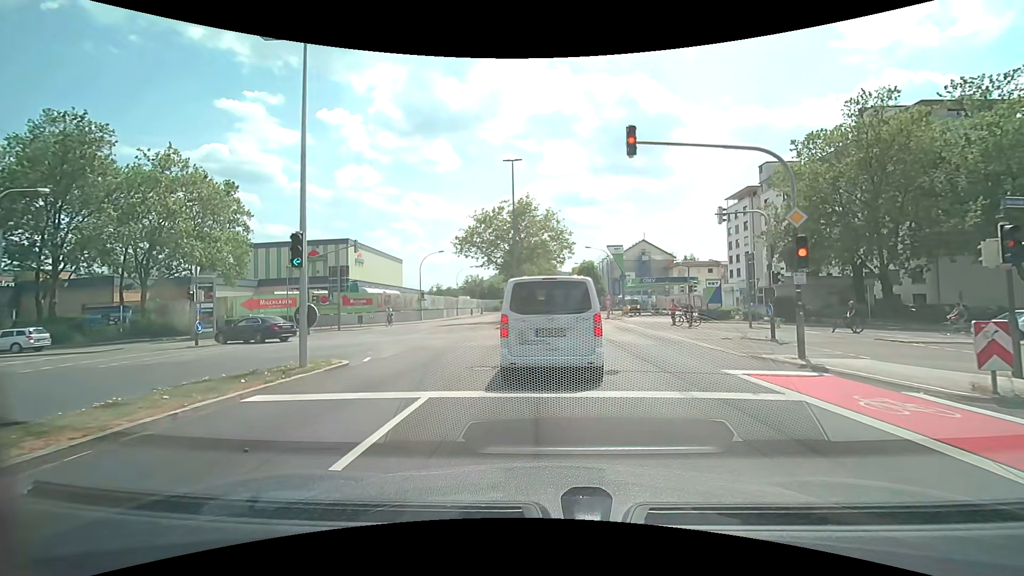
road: secondary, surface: asphalt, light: Day
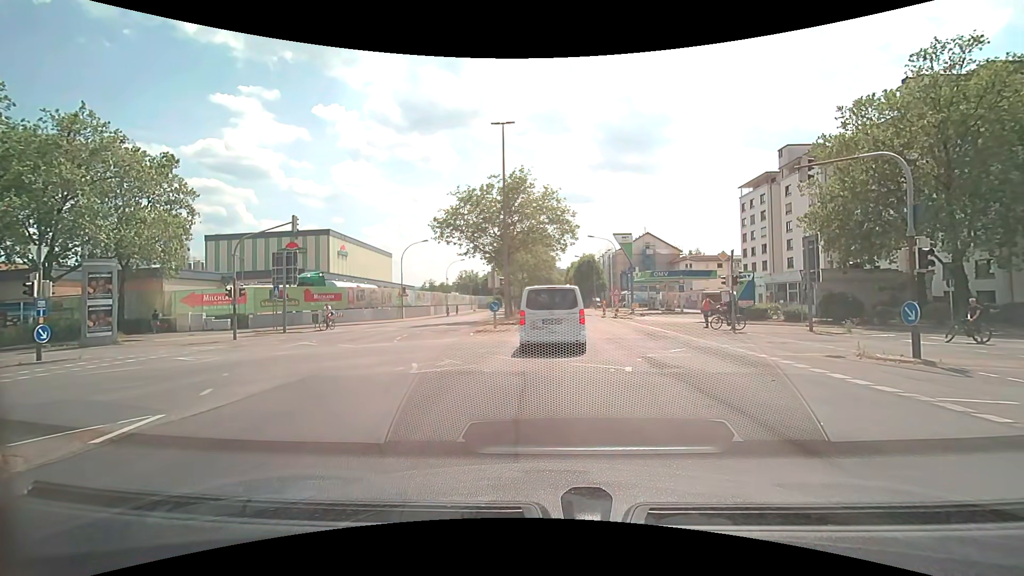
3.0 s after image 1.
(0.0, +7.7) m; -1°
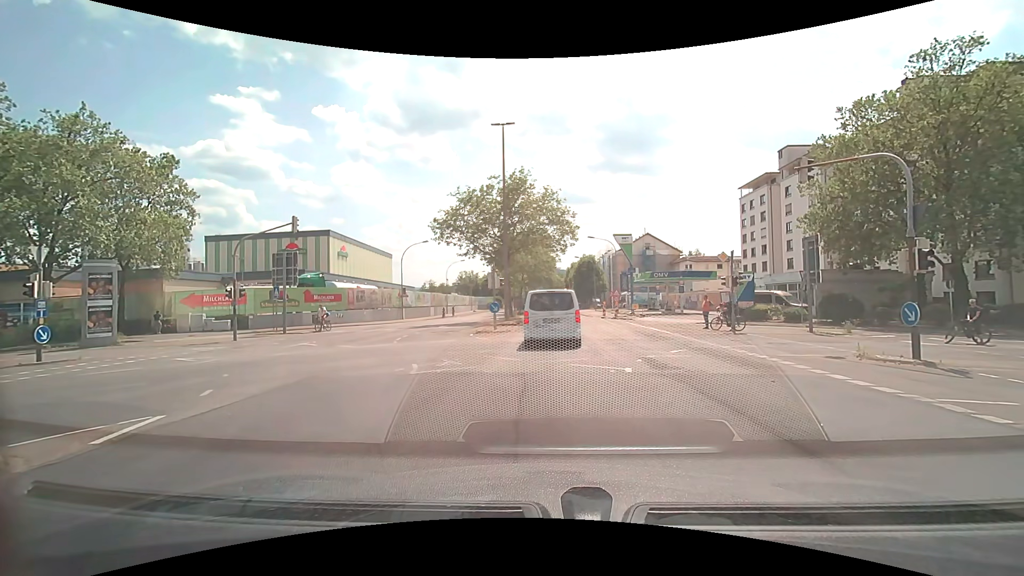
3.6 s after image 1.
(0.0, 0.0) m; 0°
(0, +10) (0, +20) (0, +30) (0, +40) (+1, +50) (+1, +60) (+1, +70) (+1, +80) (+1, +90) (+1, +100) m
